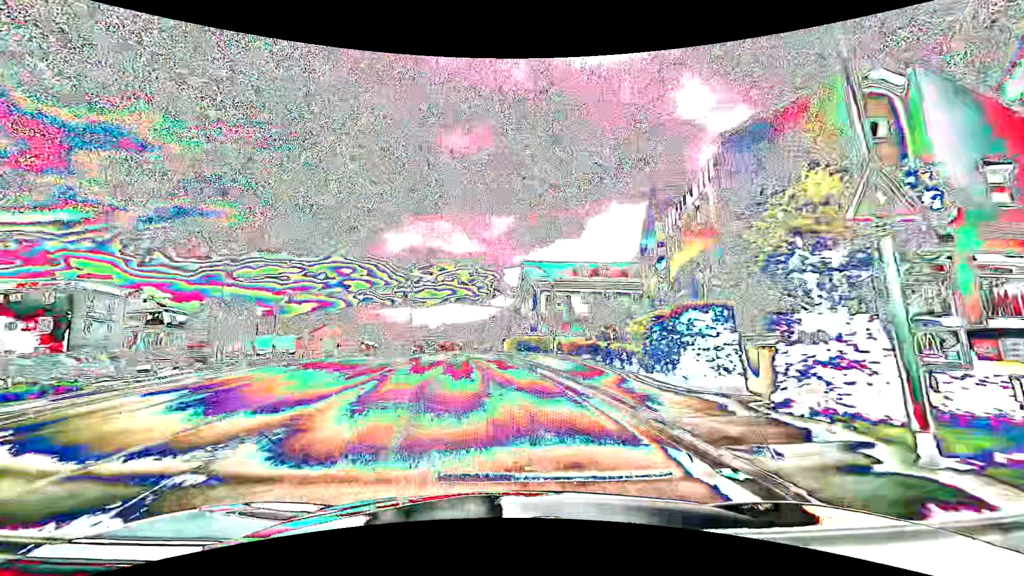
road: tertiary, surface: asphalt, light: Day
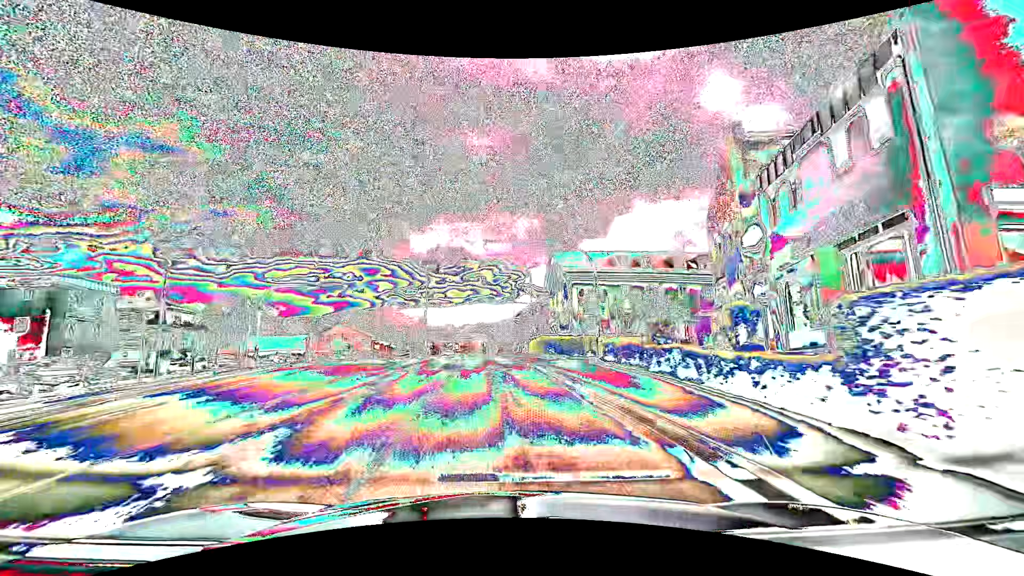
(-0.2, +7.6) m; -3°
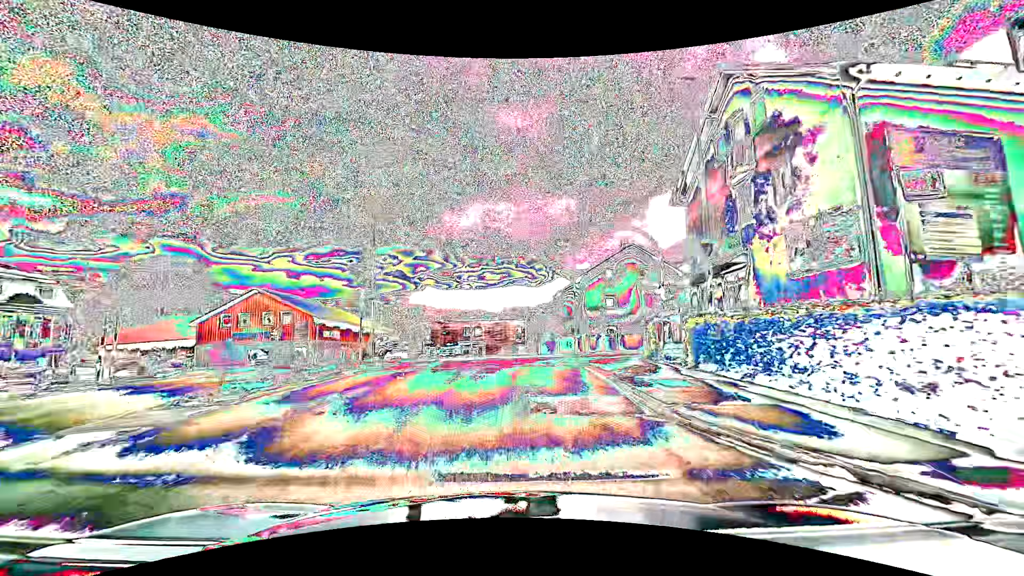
(-1.9, +36.1) m; -4°
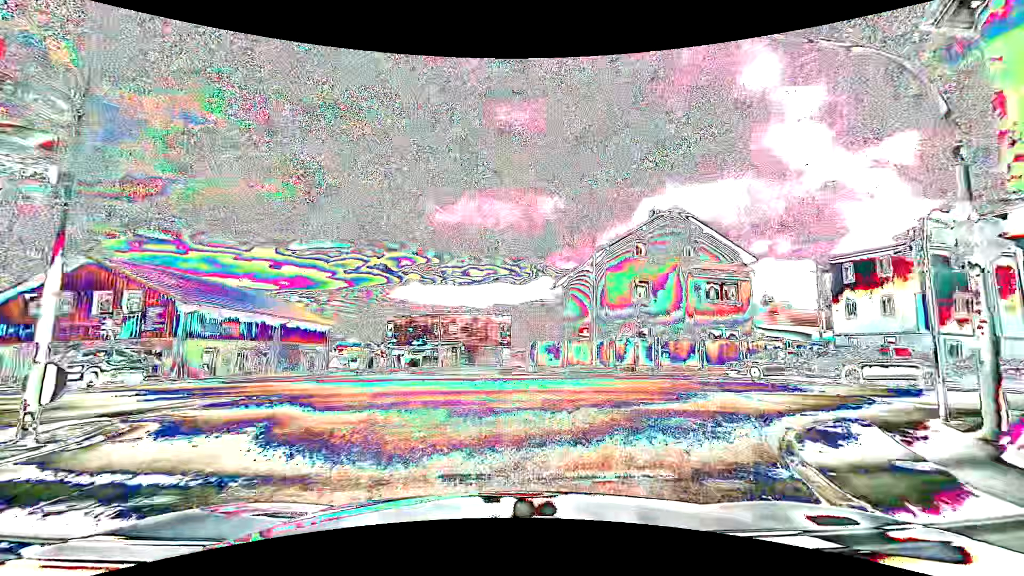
(0.0, +15.0) m; 0°
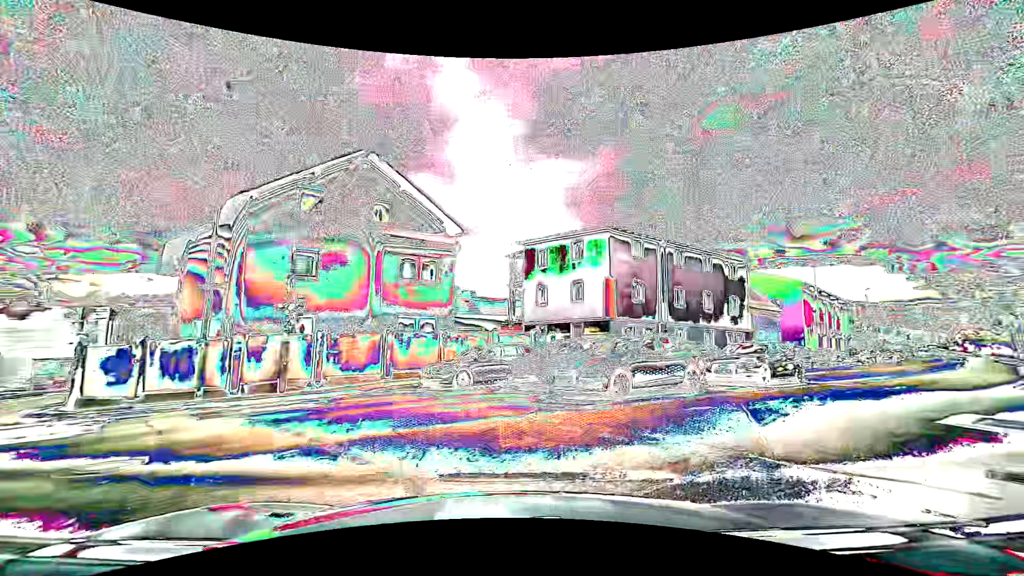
(+2.6, +9.8) m; +37°
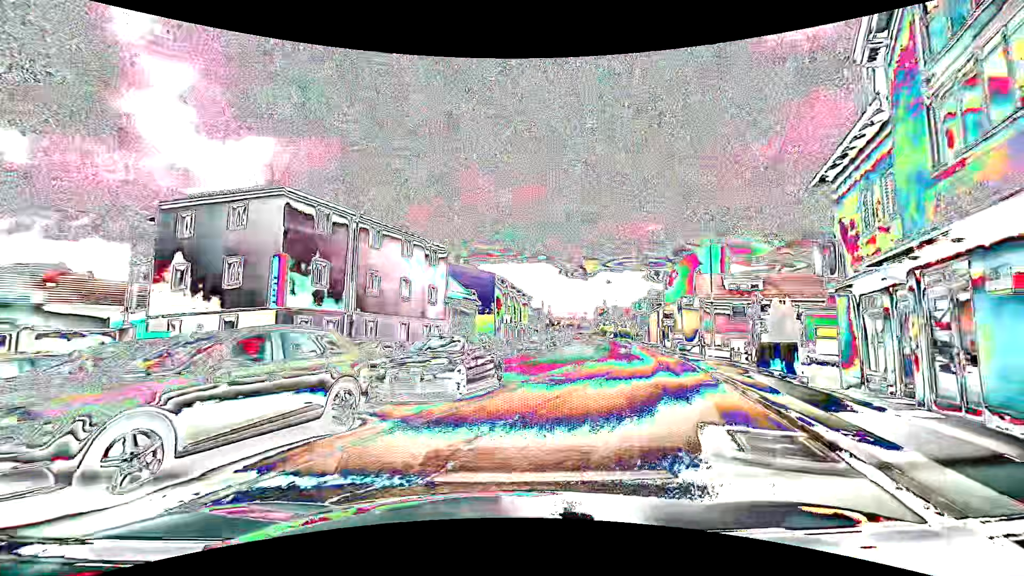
(+1.5, +6.1) m; +29°
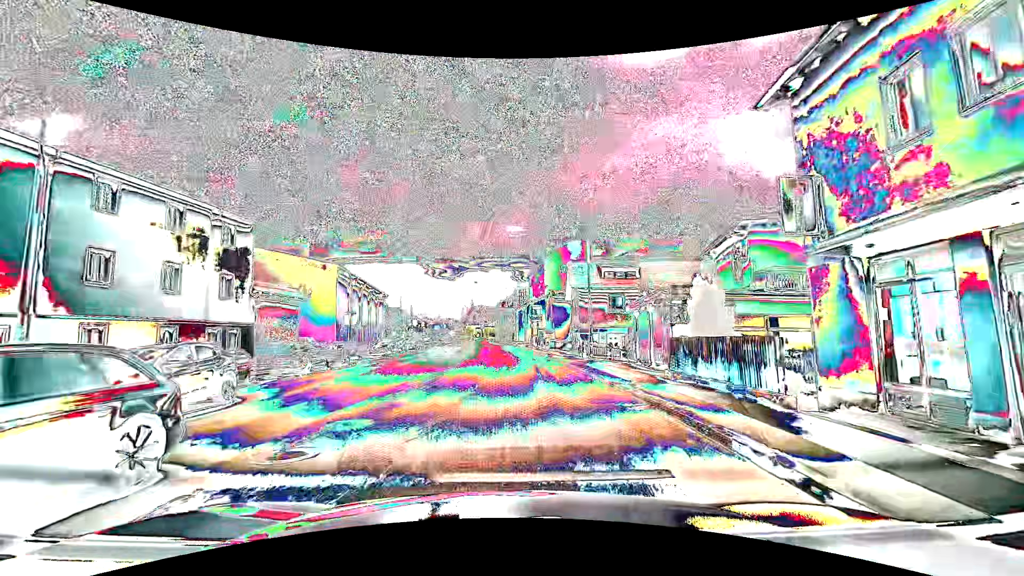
(+1.8, +8.0) m; +18°
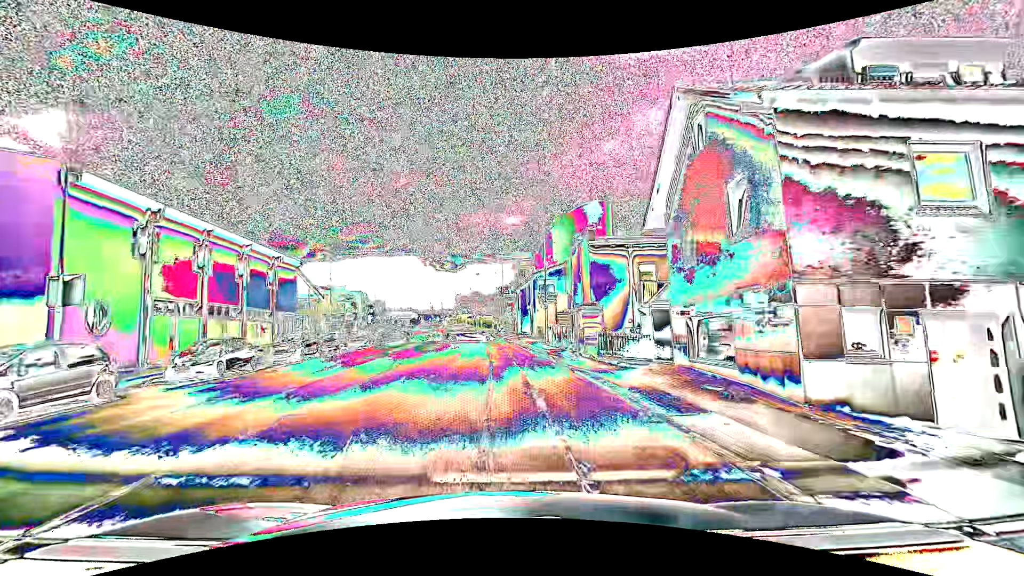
(+0.8, +29.5) m; 0°
